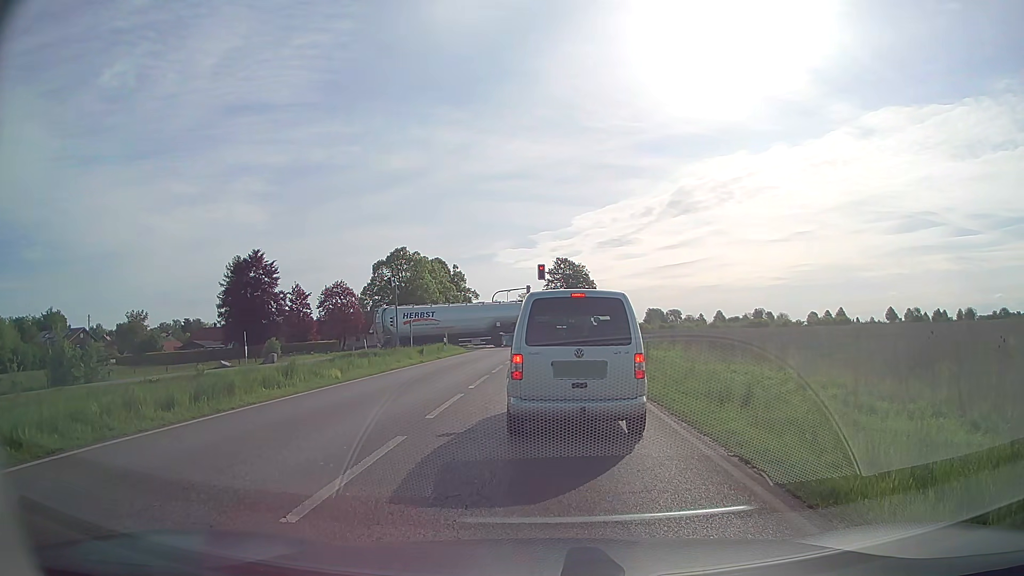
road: secondary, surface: asphalt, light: Day
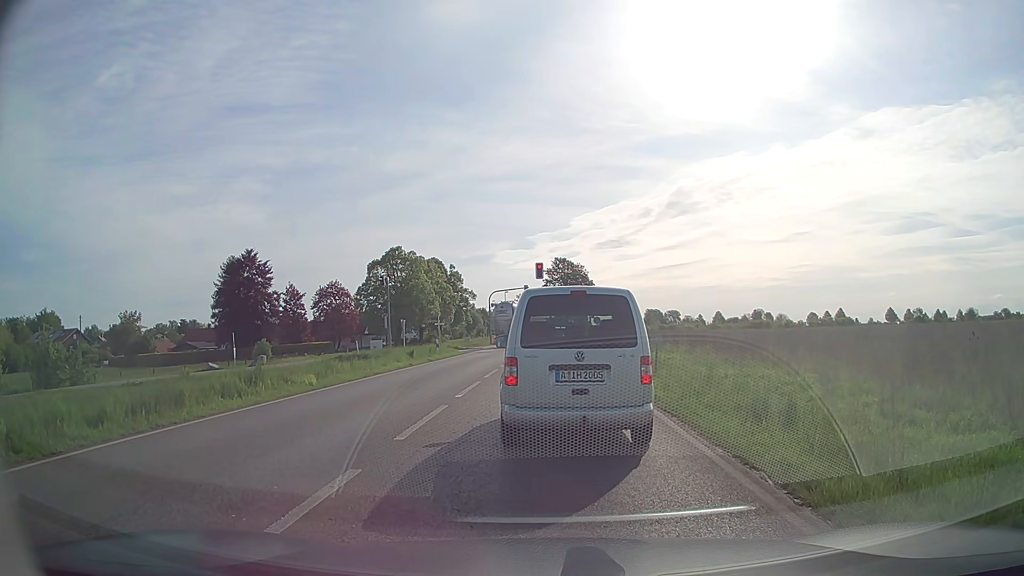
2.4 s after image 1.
(0.0, +2.0) m; 0°
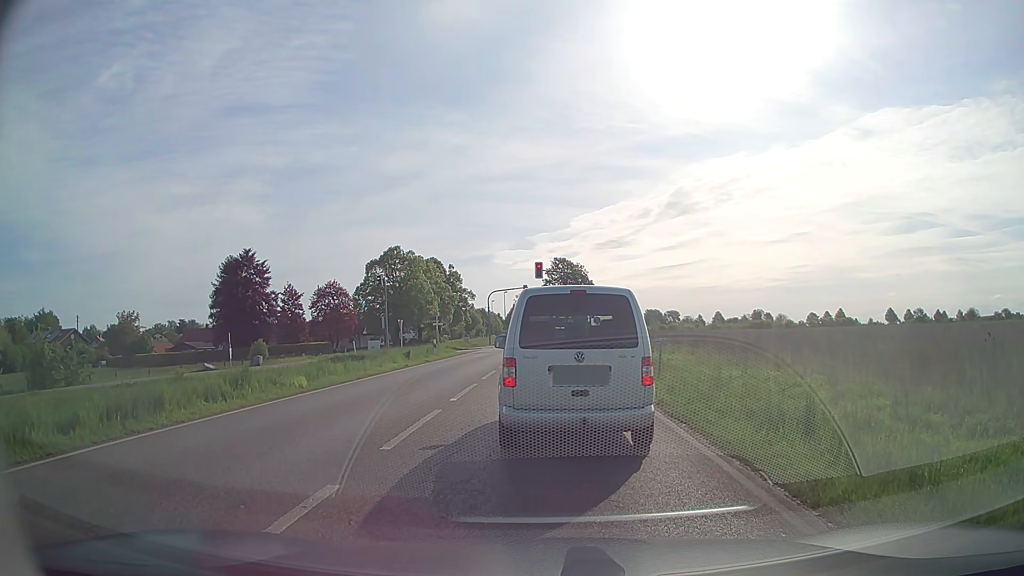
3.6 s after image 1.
(0.0, +0.7) m; 0°
